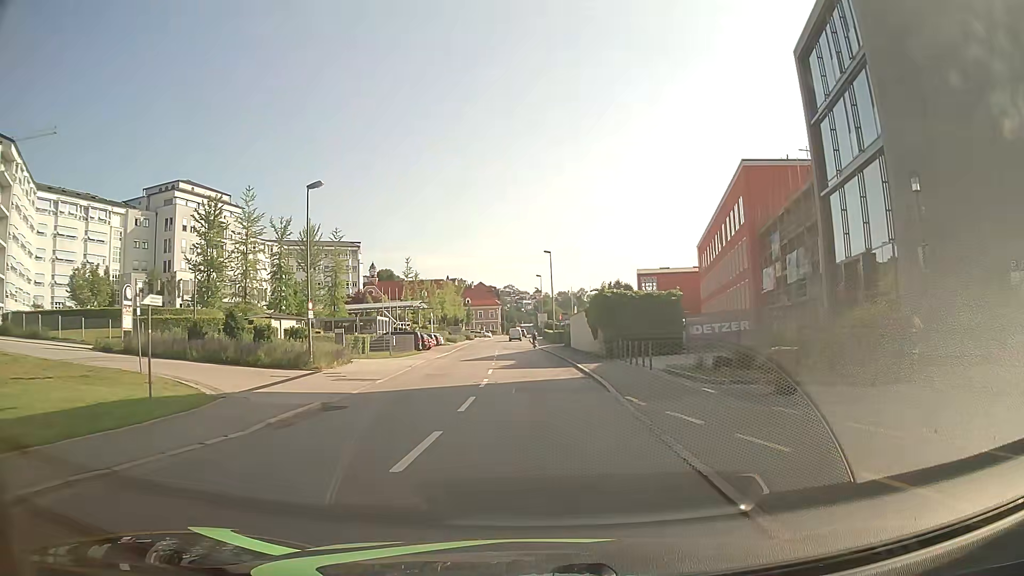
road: tertiary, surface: asphalt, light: Day
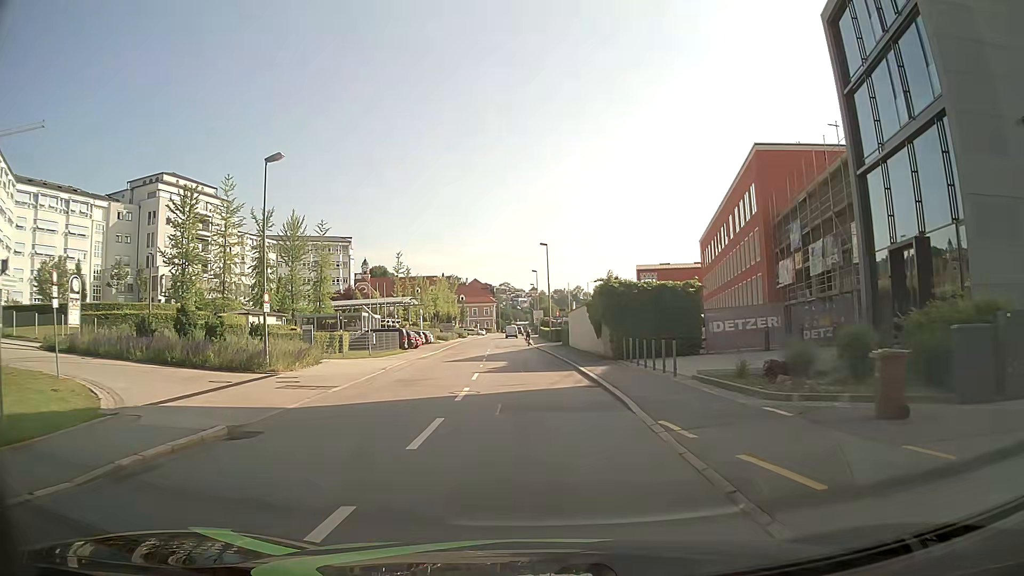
(0.0, +4.6) m; +1°
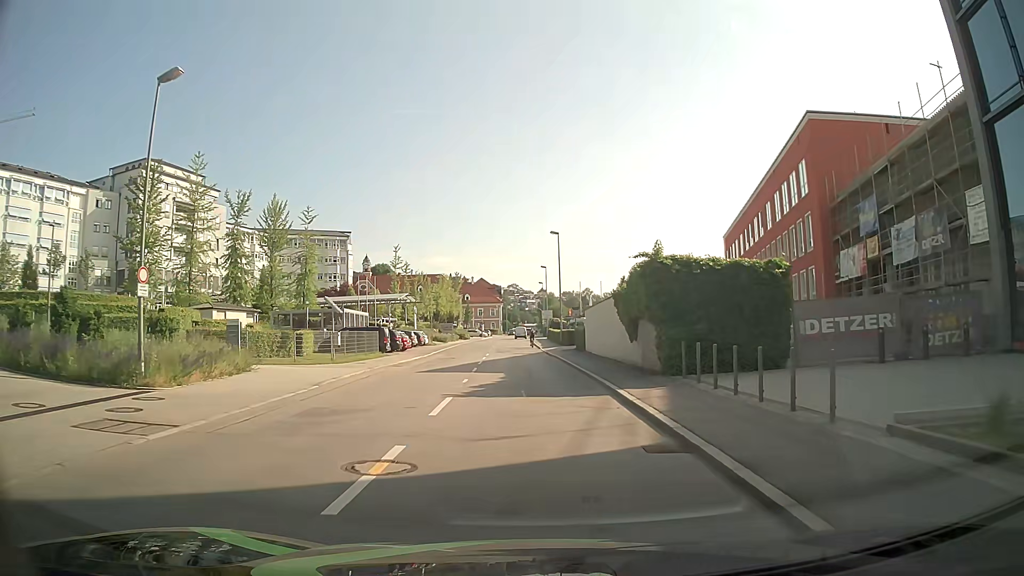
(-0.1, +9.3) m; -1°
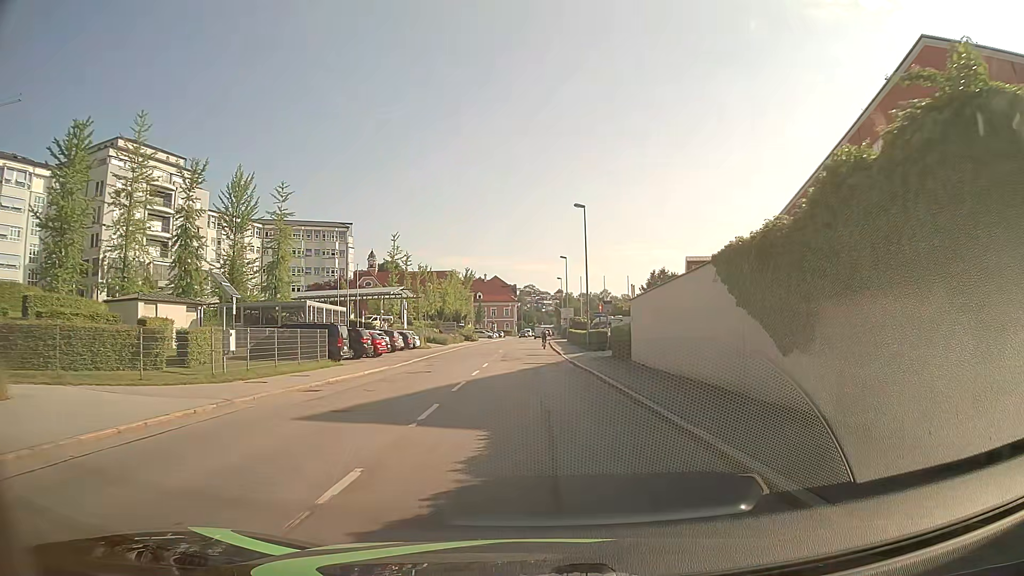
(-0.1, +13.8) m; -2°
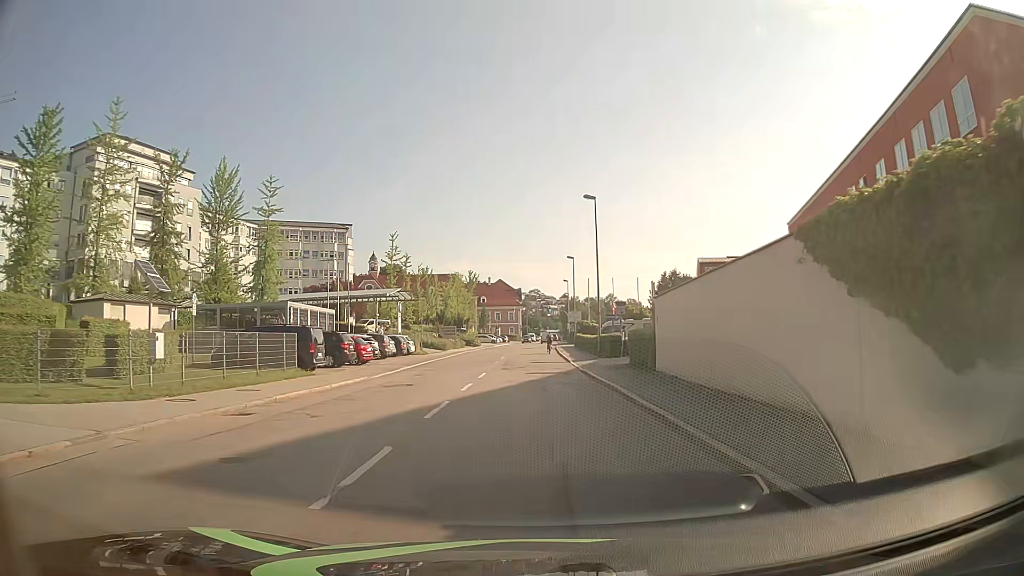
(+0.1, +4.6) m; +1°
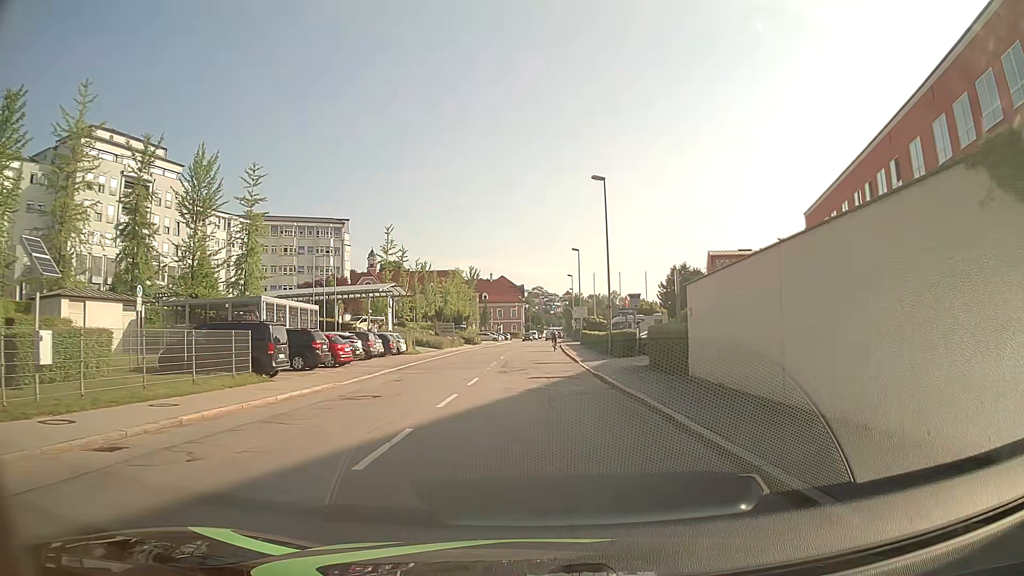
(-0.1, +4.6) m; -1°
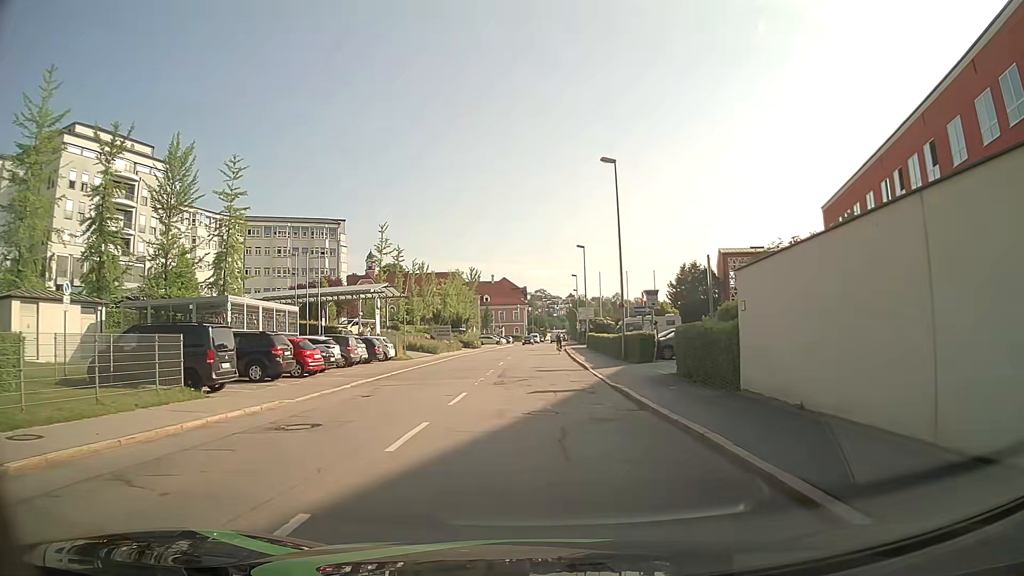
(0.0, +4.6) m; 0°
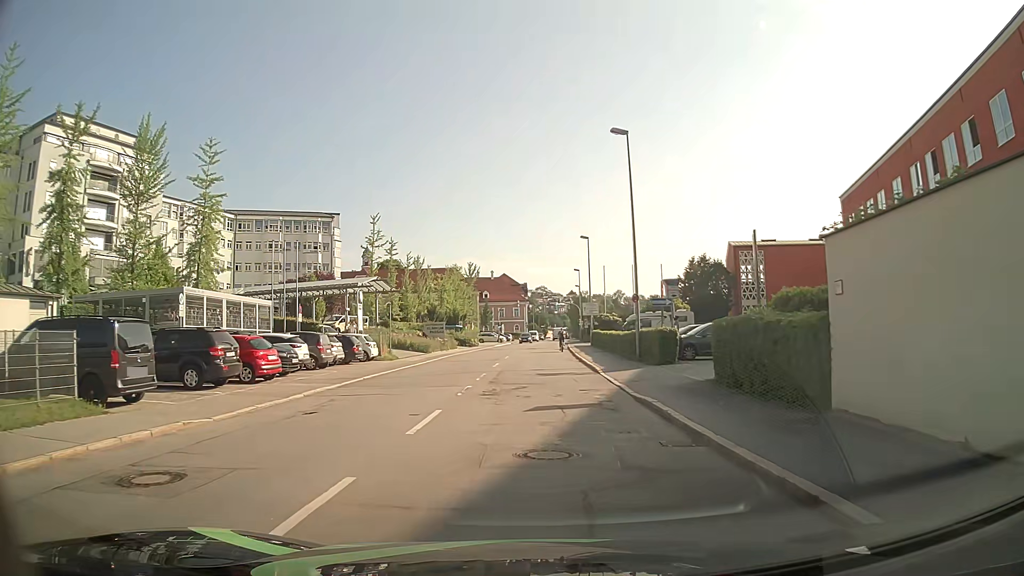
(0.0, +4.6) m; 0°
(0, +10) (0, +20) (0, +30) (0, +40) (+1, +50) (+1, +60) (+2, +70) (+2, +80) (+3, +90) (+3, +100) m
